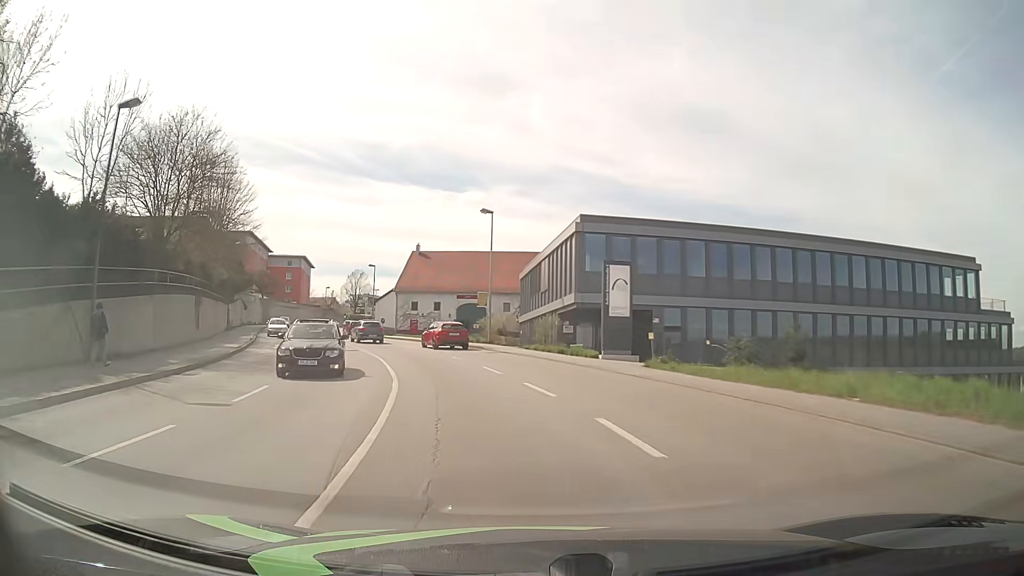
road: tertiary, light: Day
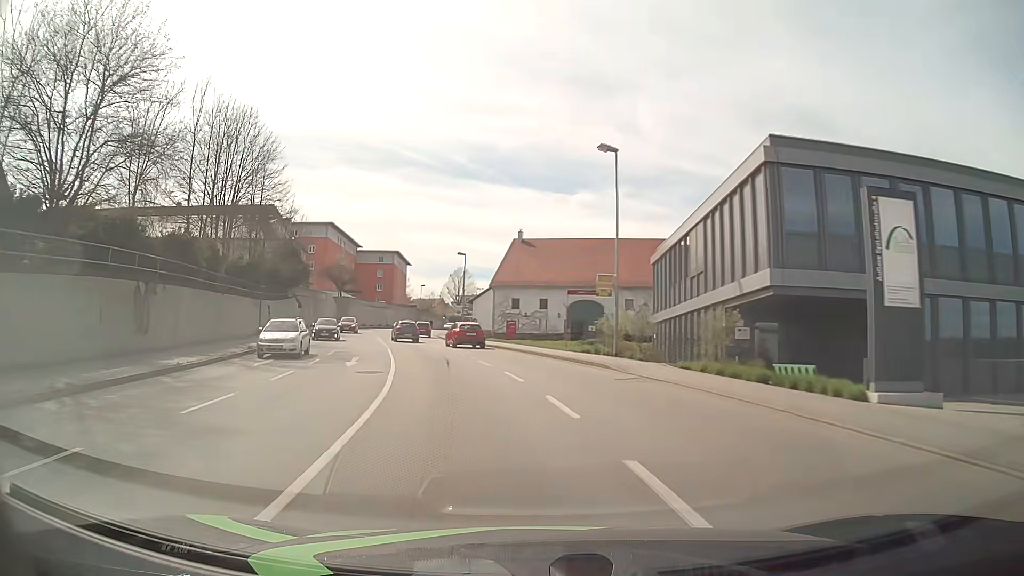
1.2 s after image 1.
(-1.2, +14.9) m; -9°
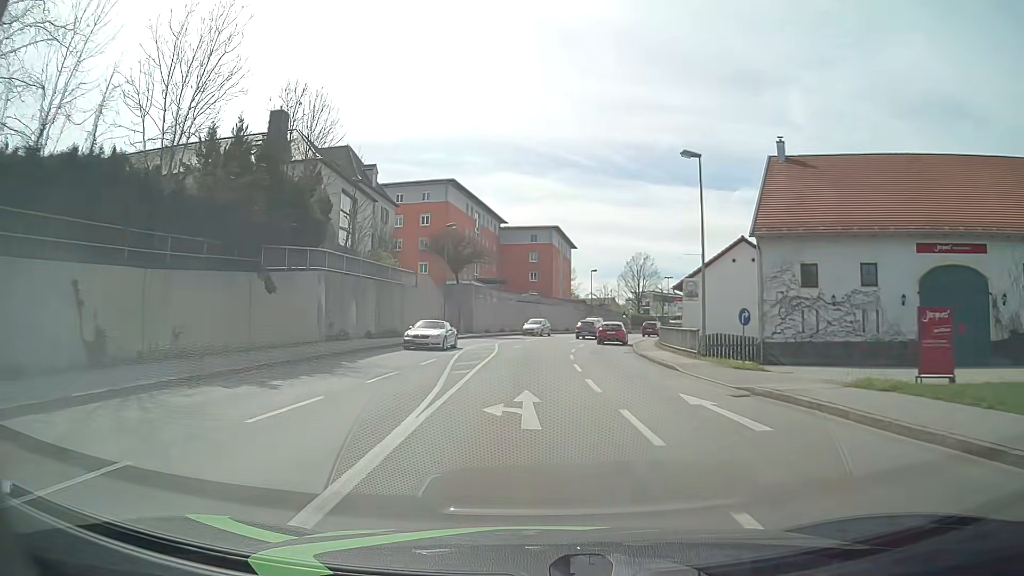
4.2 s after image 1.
(-6.5, +37.2) m; -15°
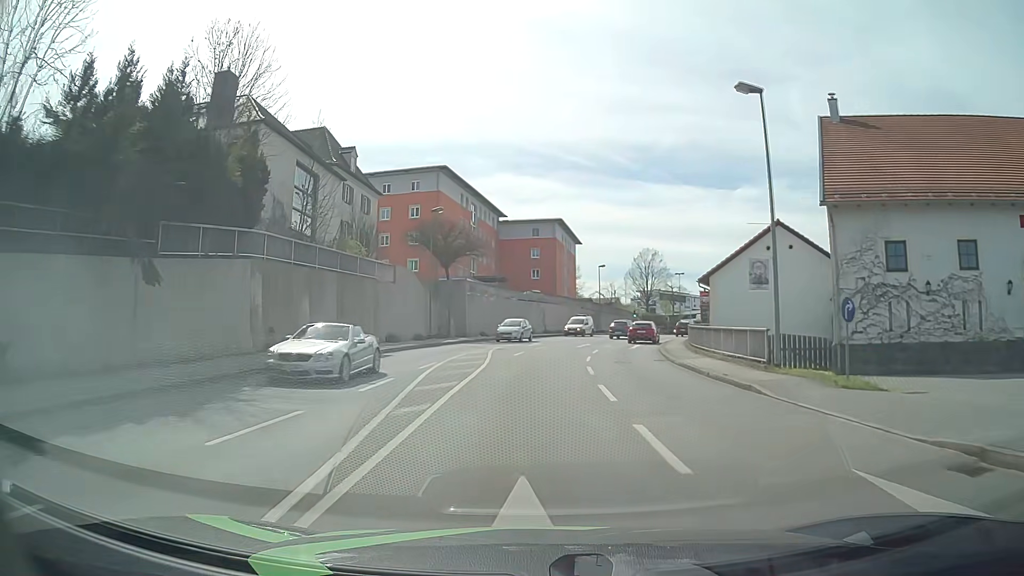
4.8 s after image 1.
(0.0, +7.6) m; 0°
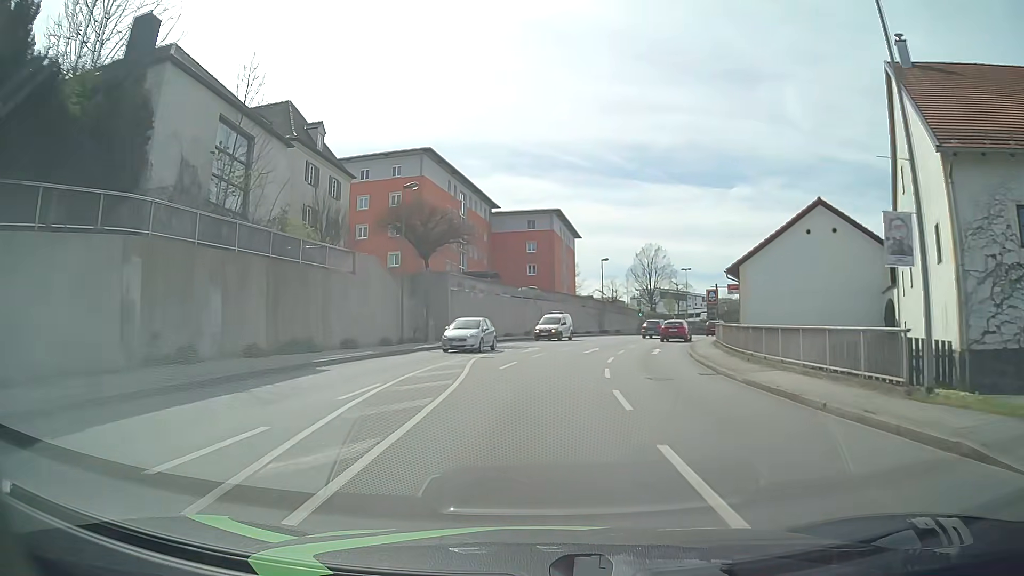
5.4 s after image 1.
(0.0, +7.6) m; 0°
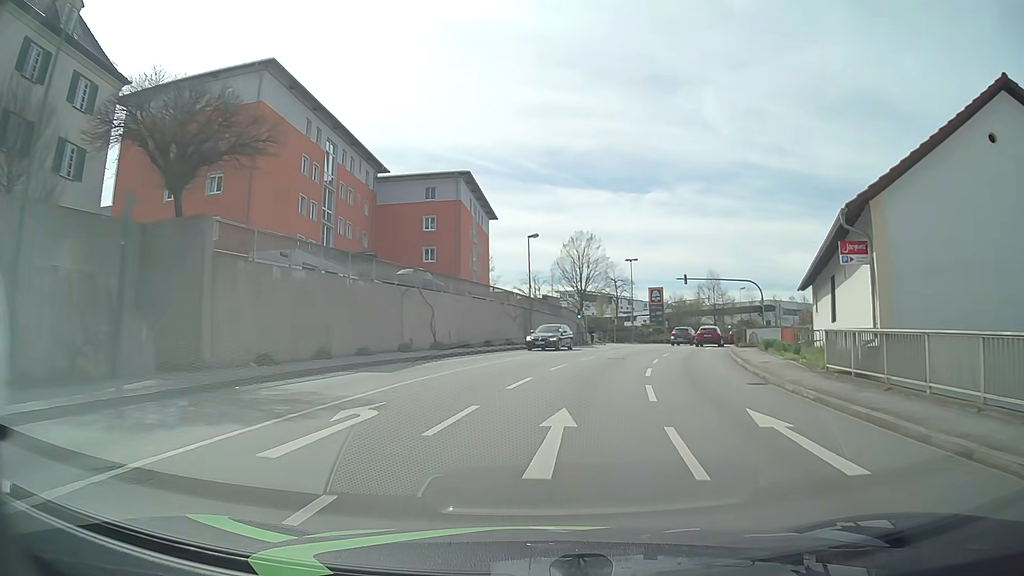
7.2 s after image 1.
(+1.1, +22.8) m; +7°
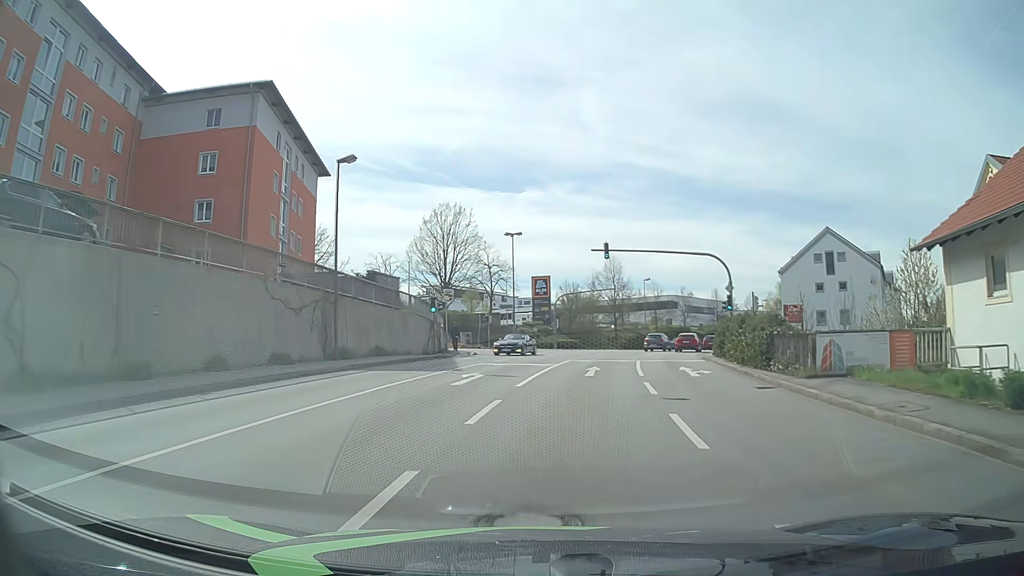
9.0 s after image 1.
(+2.1, +22.6) m; +11°
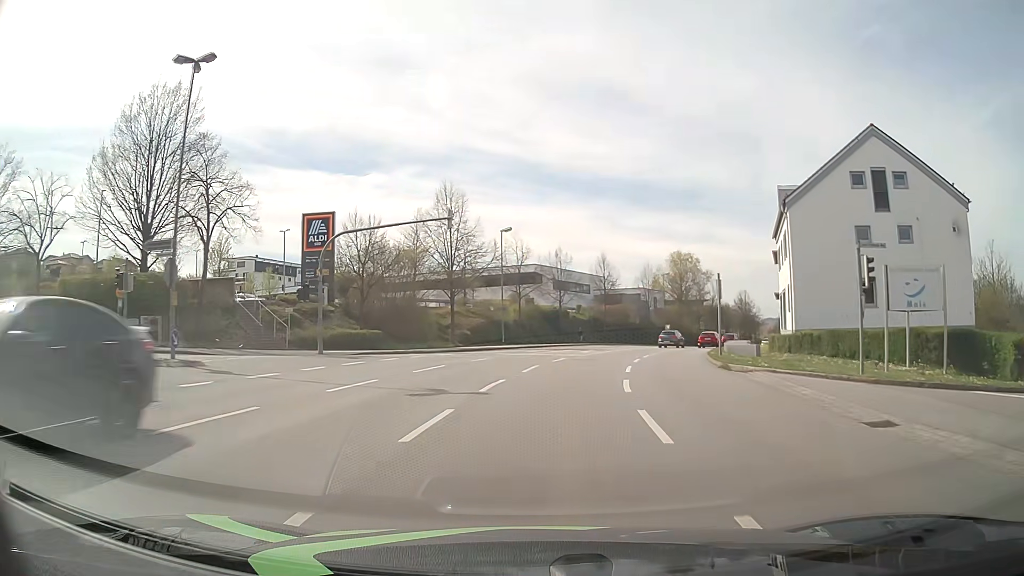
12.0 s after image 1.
(+4.6, +38.1) m; +14°
(0, +10) (+1, +20) (+3, +30) (+5, +40) (+8, +49) (+12, +58) (+16, +68) (+20, +77) (+24, +86) (+29, +94) m
